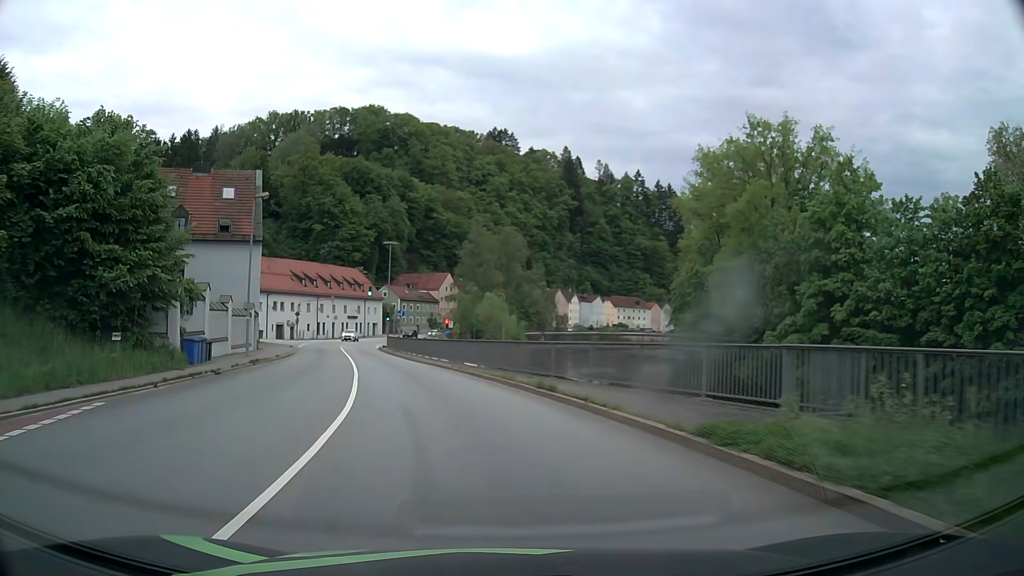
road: primary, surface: asphalt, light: Day
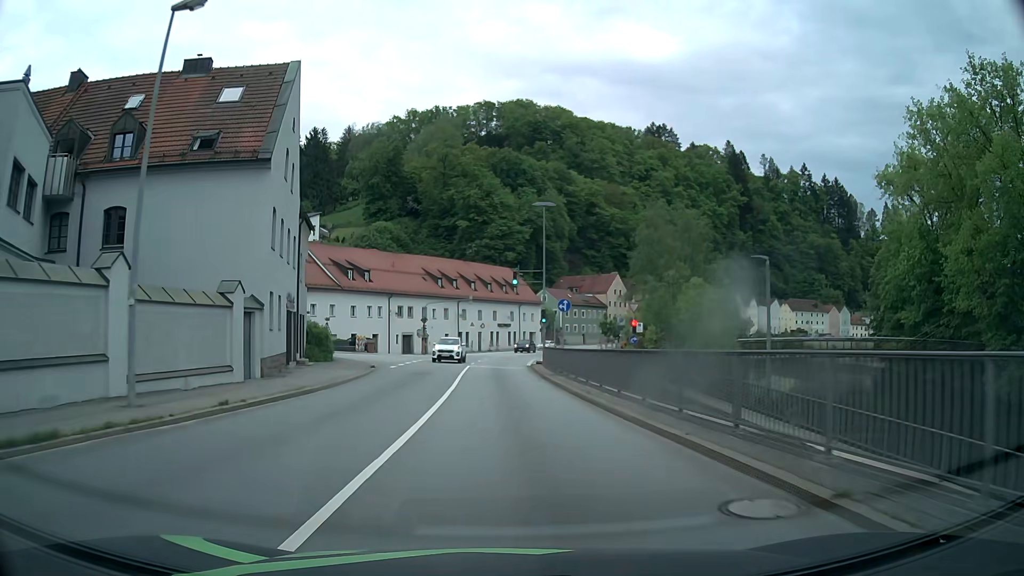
(-3.4, +22.8) m; -14°
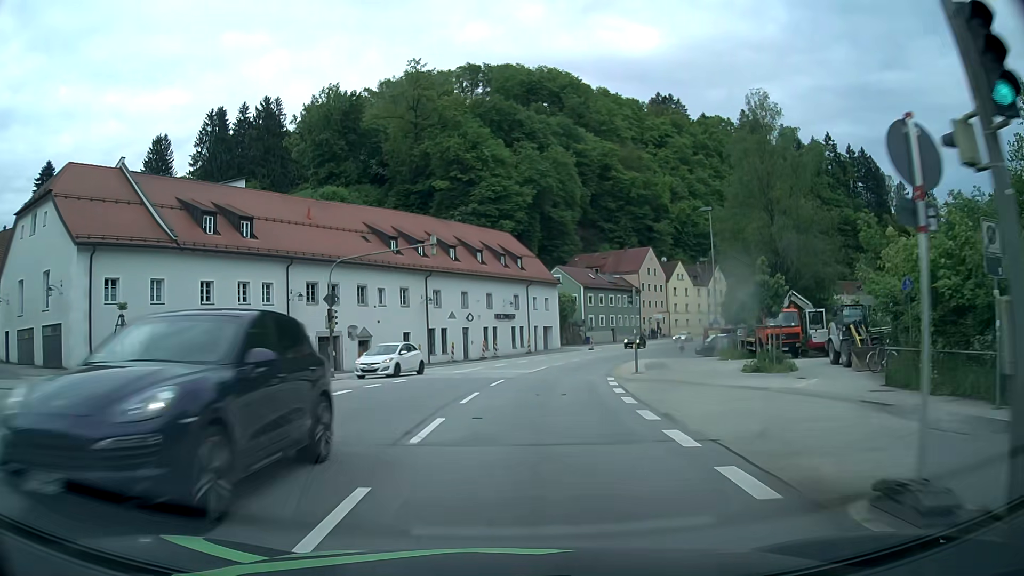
(-1.3, +39.0) m; 0°
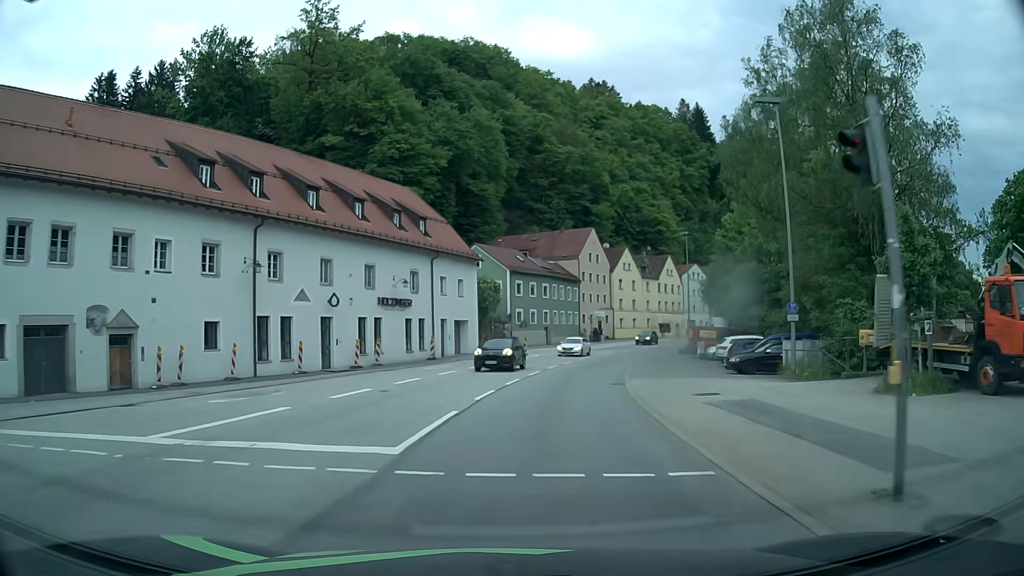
(+1.2, +23.3) m; +7°
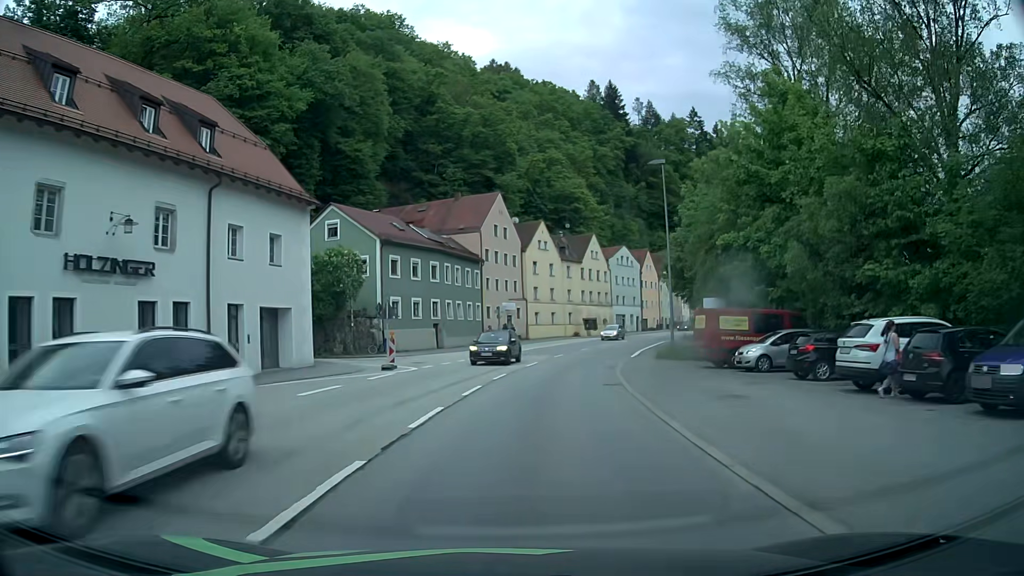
(+1.9, +23.2) m; +10°
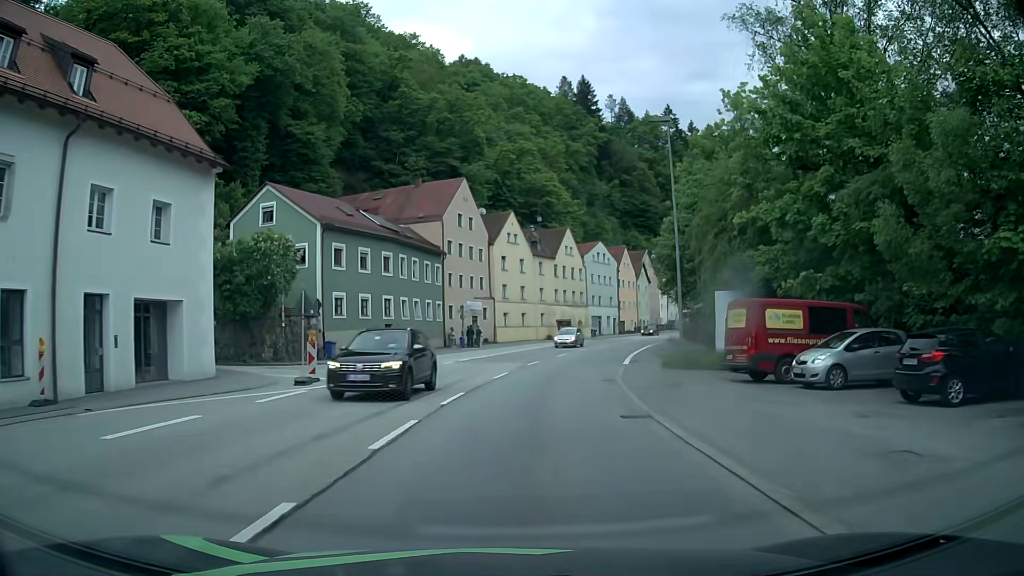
(+0.1, +7.8) m; +2°
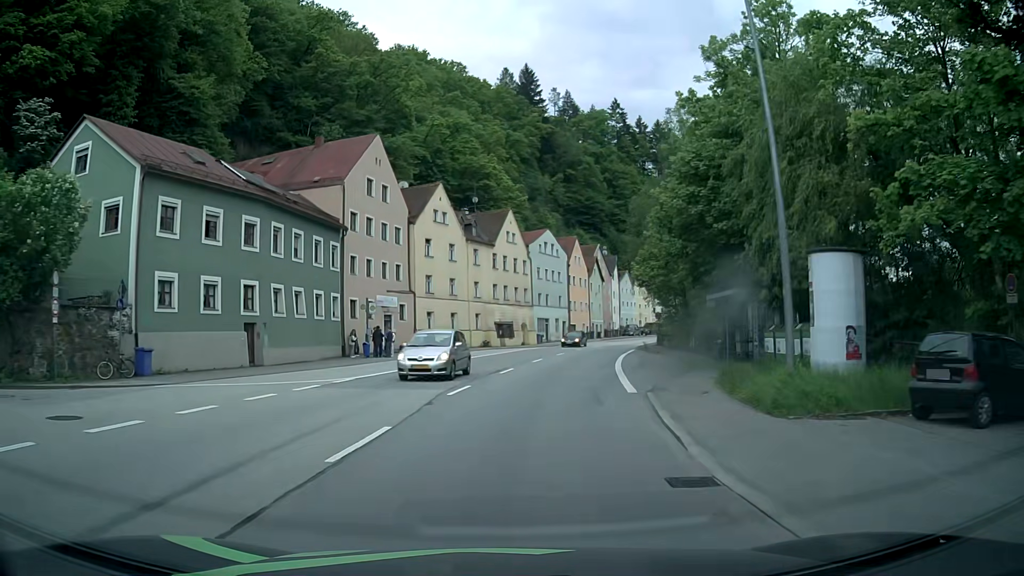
(+0.7, +15.5) m; +5°
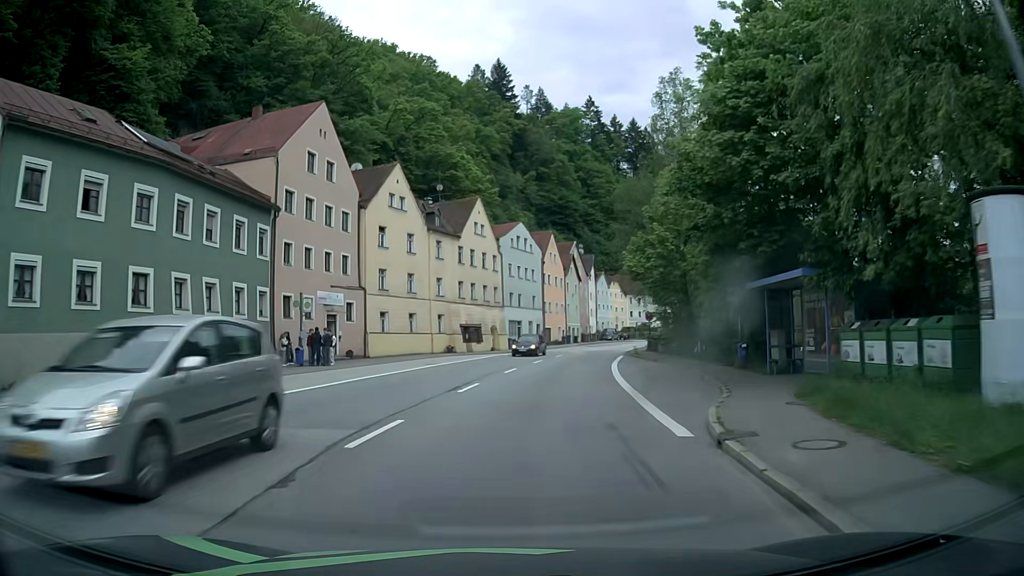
(+0.2, +7.7) m; +3°
(0, +10) (+1, +20) (+2, +30) (+4, +40) (+6, +50) (+9, +59) (+12, +69) (+15, +78) (+18, +88) (+22, +97) m
